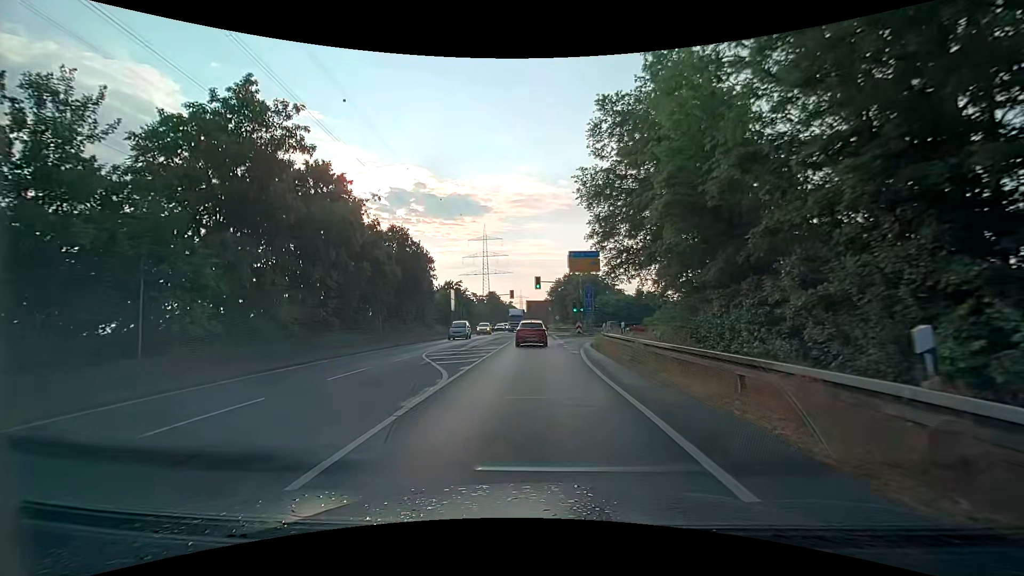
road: secondary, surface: asphalt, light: Day
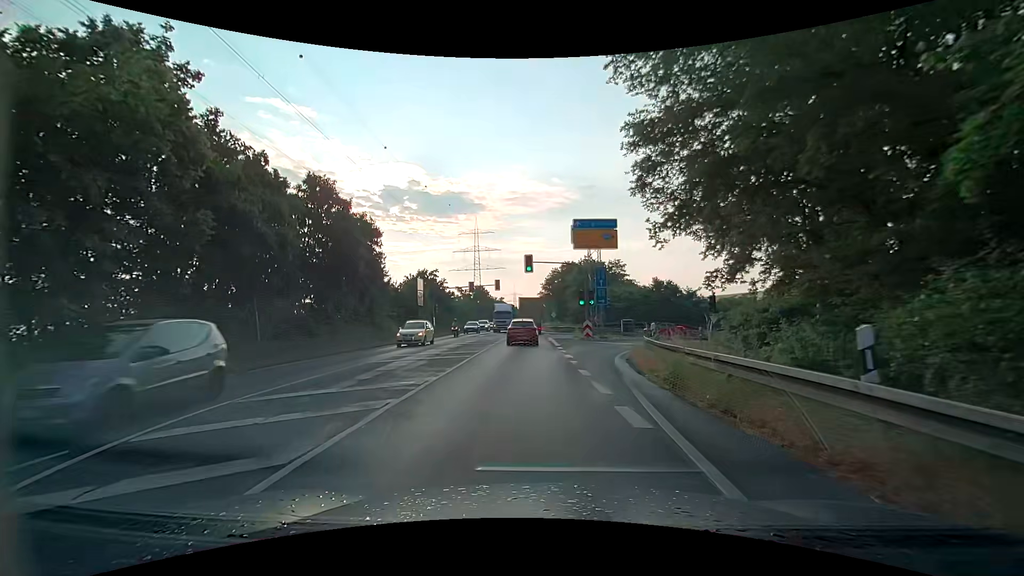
(0.0, +15.8) m; +1°
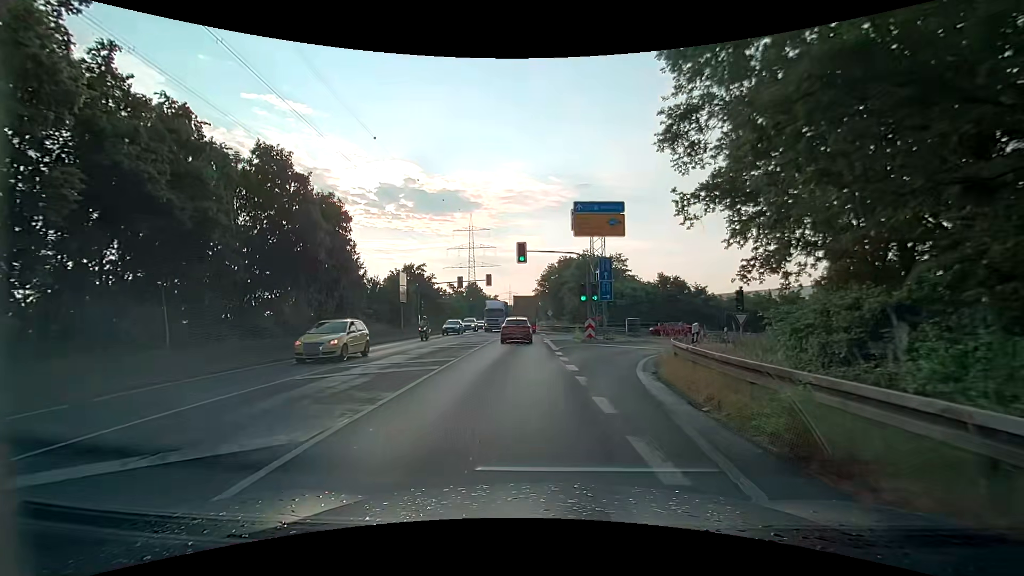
(0.0, +5.1) m; 0°
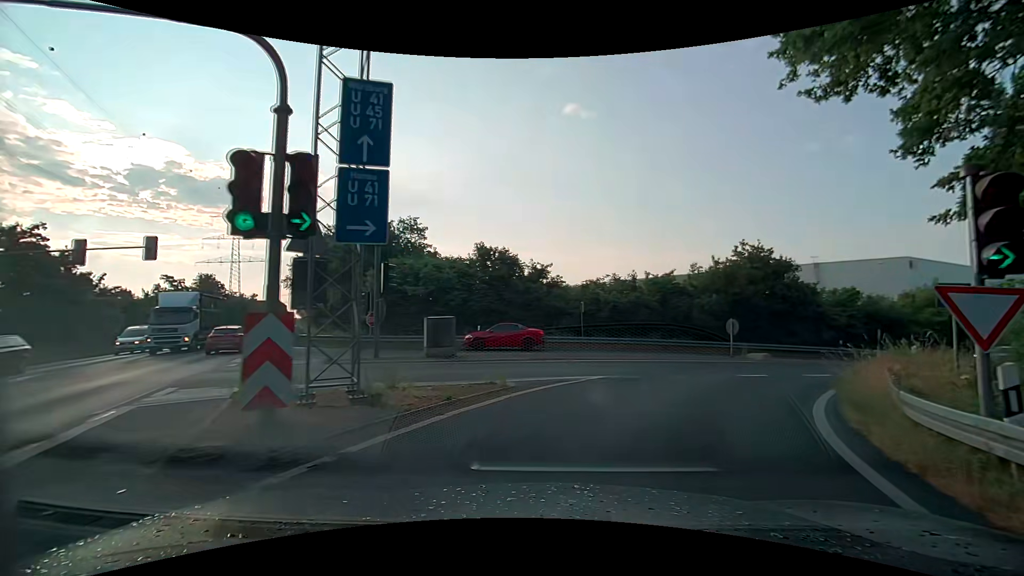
(+2.8, +23.8) m; +24°
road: trunk_link
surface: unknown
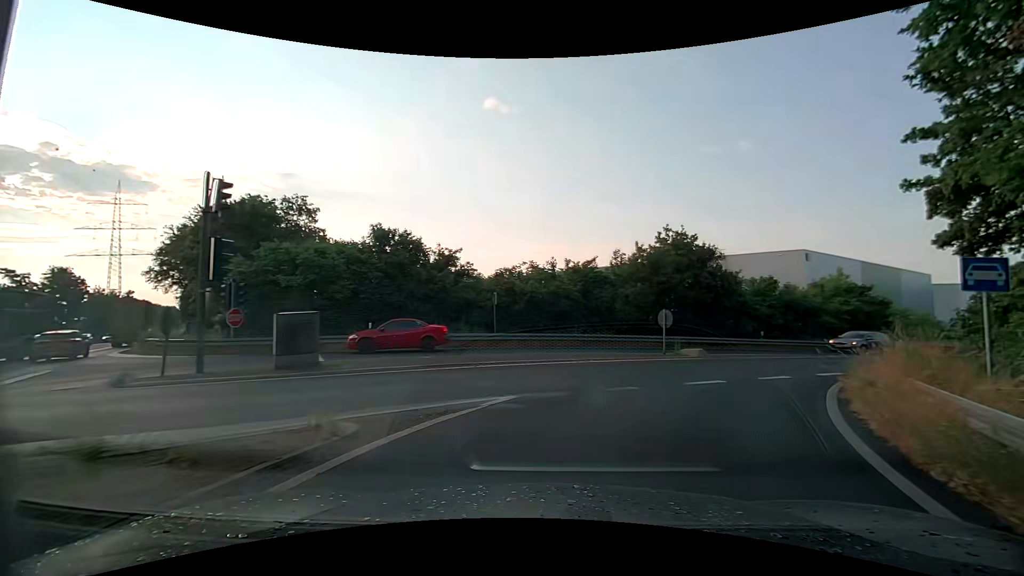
(+0.3, +4.5) m; +8°
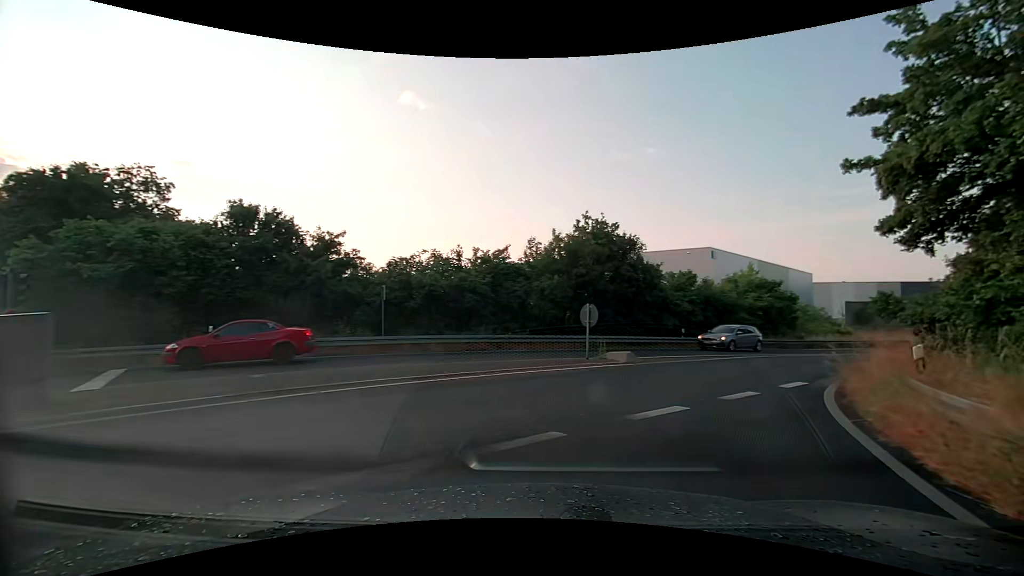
(+0.4, +4.5) m; +9°
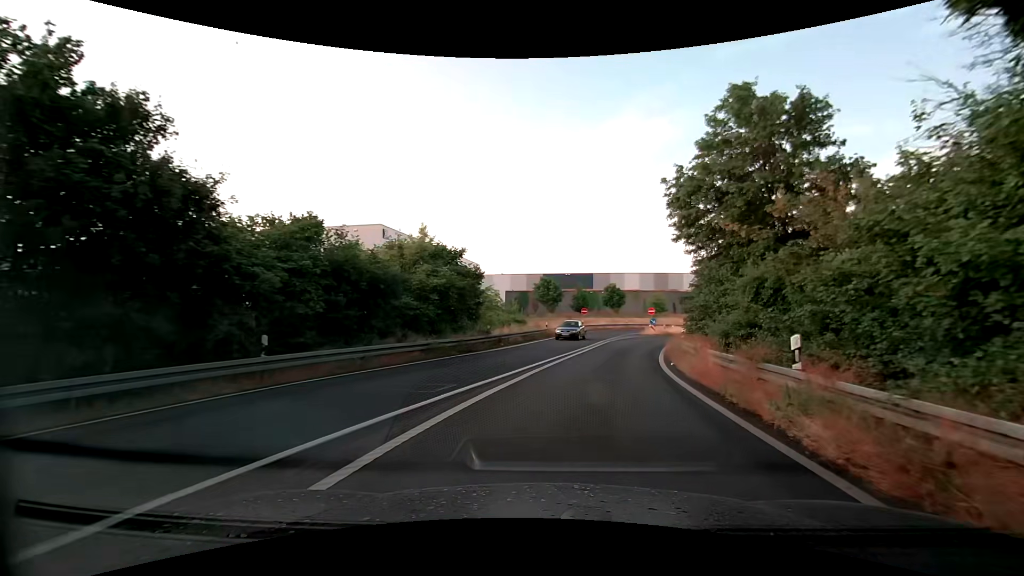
(+6.4, +17.3) m; +36°
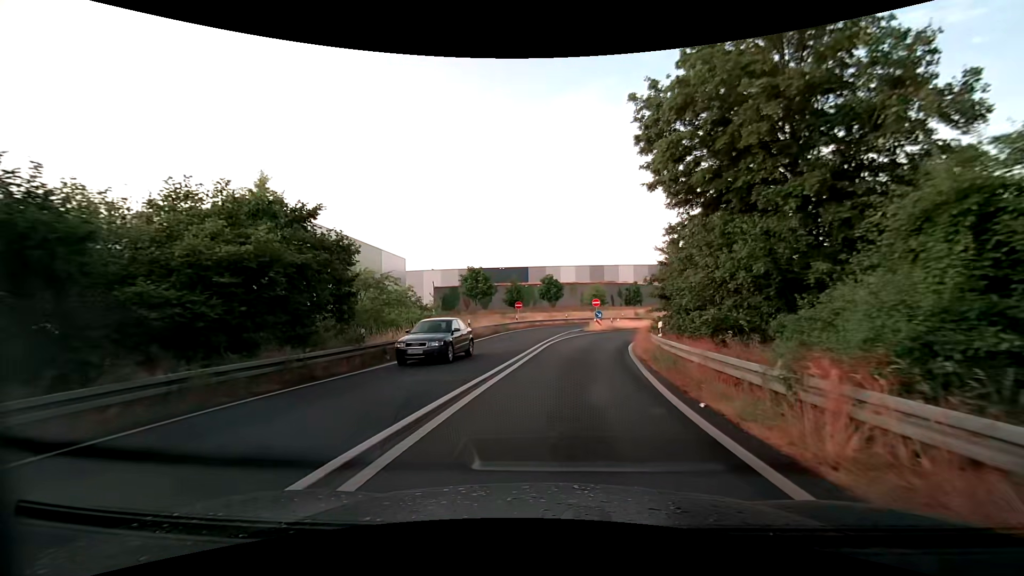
(+0.8, +10.1) m; +7°
(0, +10) (+1, +20) (+3, +30) (+5, +40) (+9, +49) (+16, +56) (+23, +63) (+32, +67) (+42, +70) (+52, +71) m
